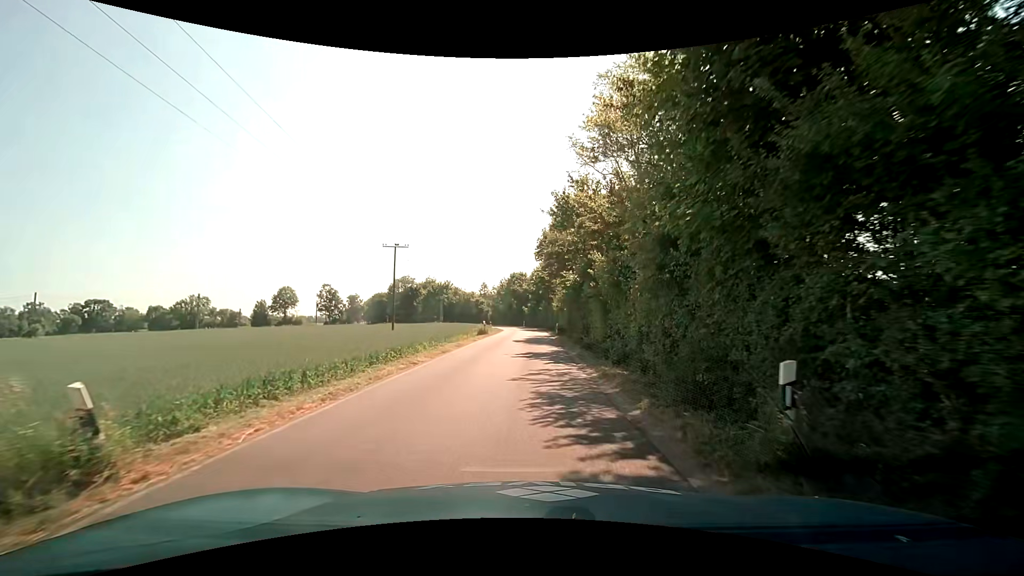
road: unclassified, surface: asphalt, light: Day
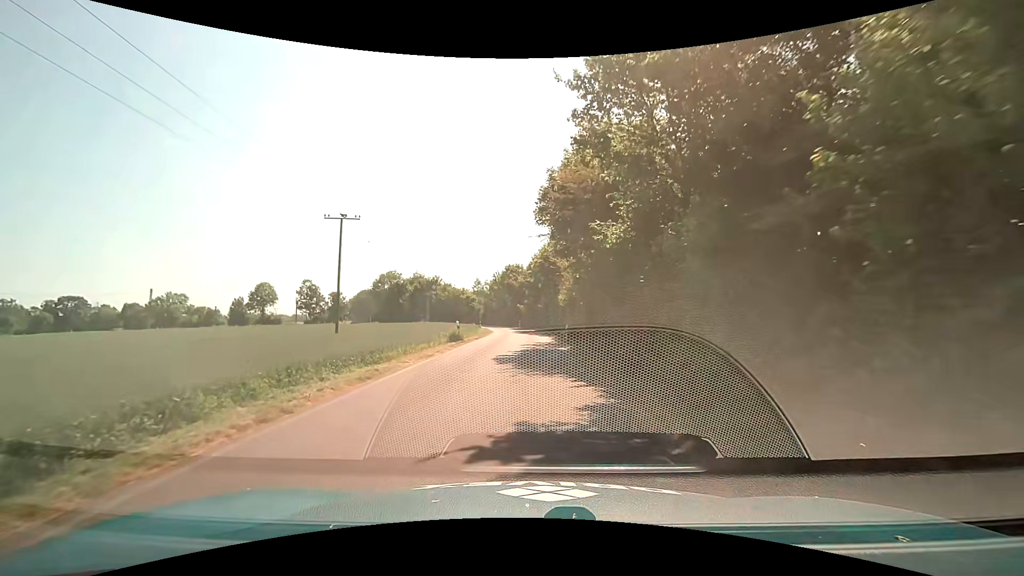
(0.0, +14.0) m; +1°
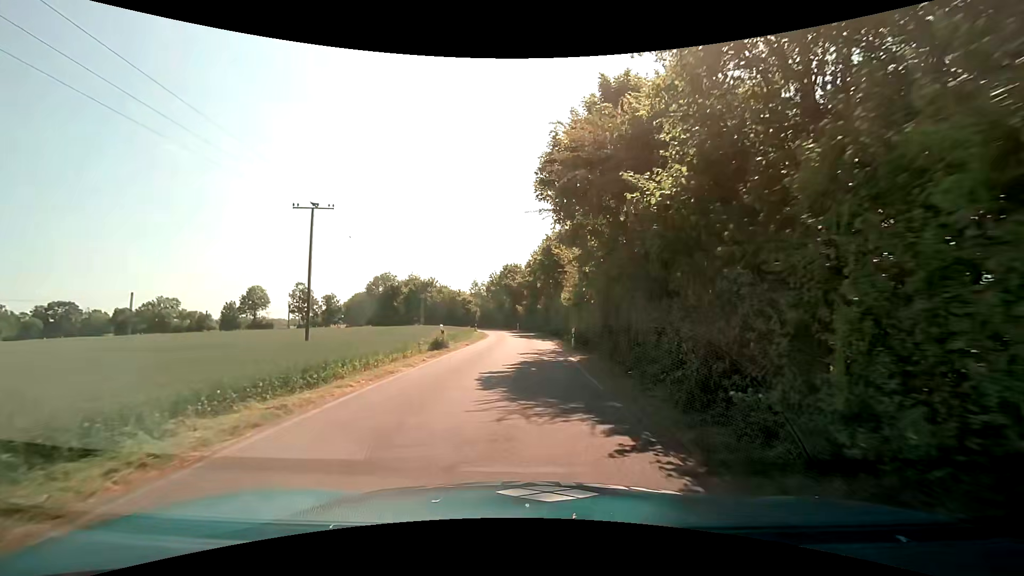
(-0.1, +4.7) m; -2°
(0, +10) (0, +20) (+1, +30) (+1, +40) (+1, +50) (0, +60) (-2, +70) (-4, +80) (-6, +89) (-8, +99) m
